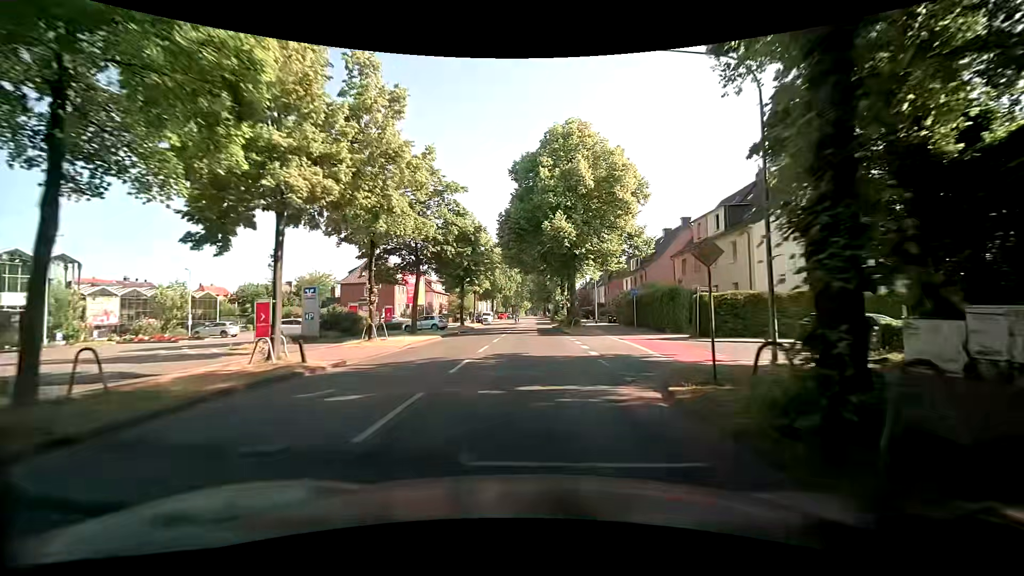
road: secondary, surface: asphalt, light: Day
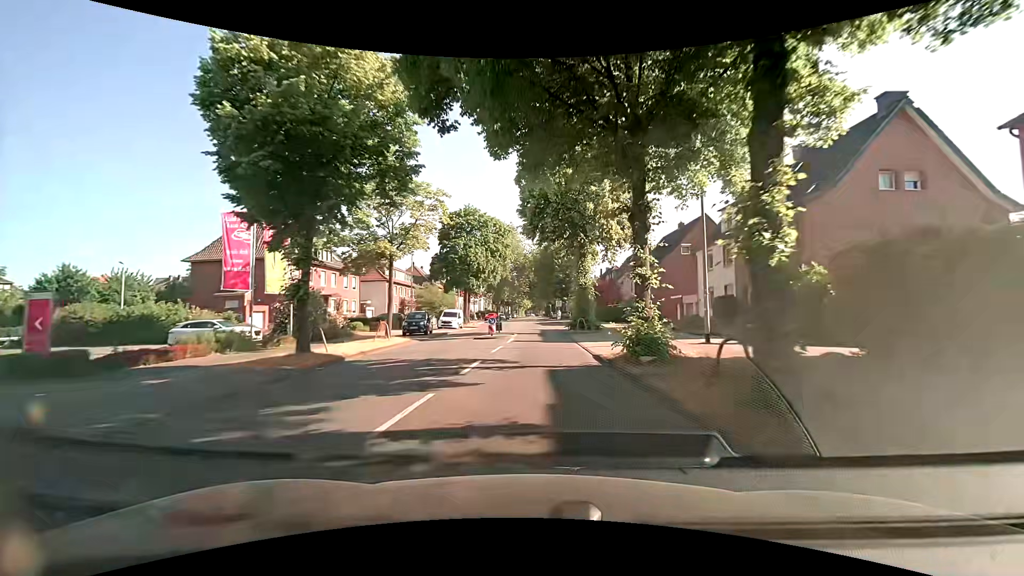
(0.0, +36.6) m; 0°
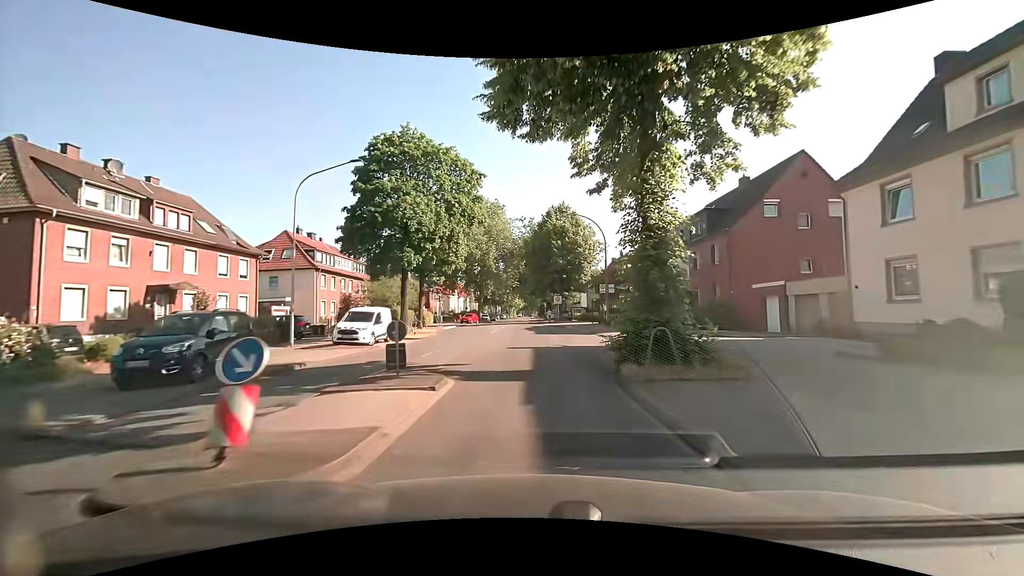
(+0.3, +22.4) m; +1°
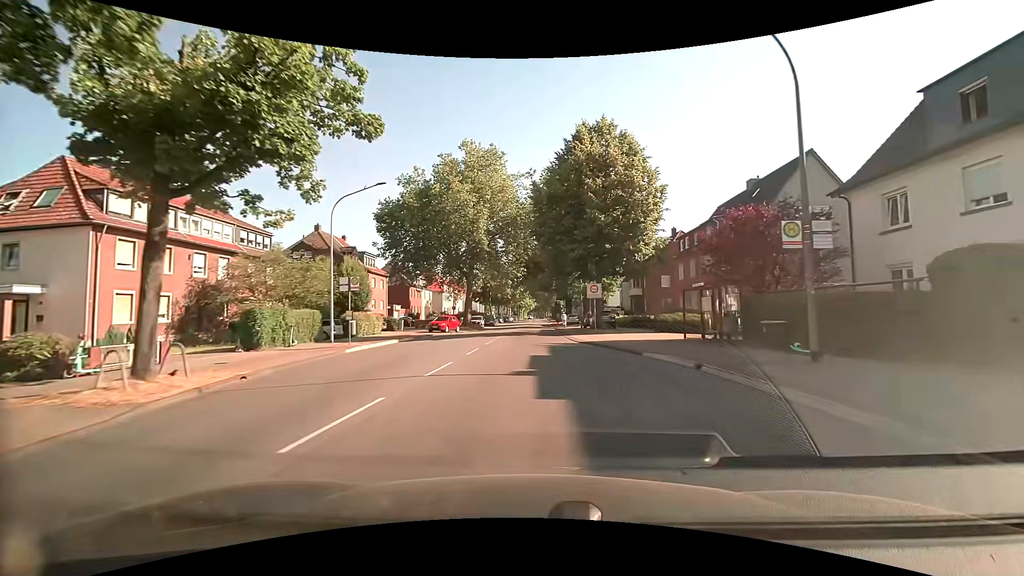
(-0.3, +29.3) m; -1°
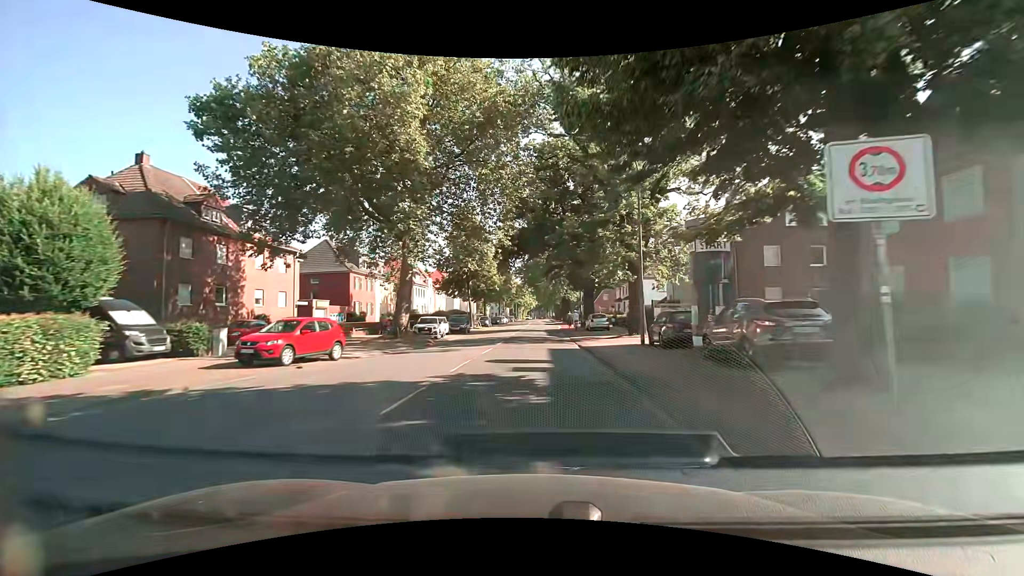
(-0.3, +29.1) m; -1°
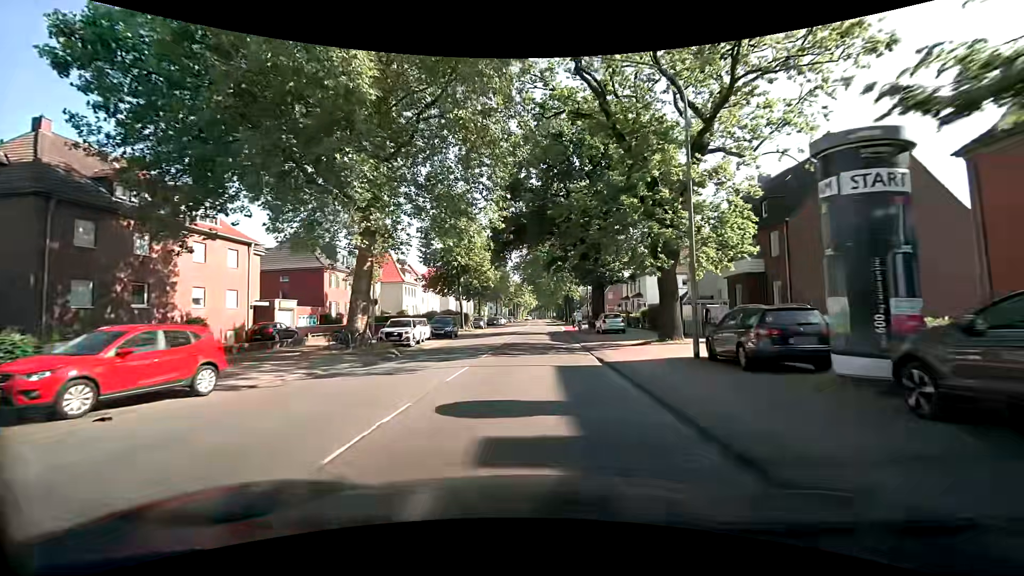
(0.0, +7.4) m; 0°
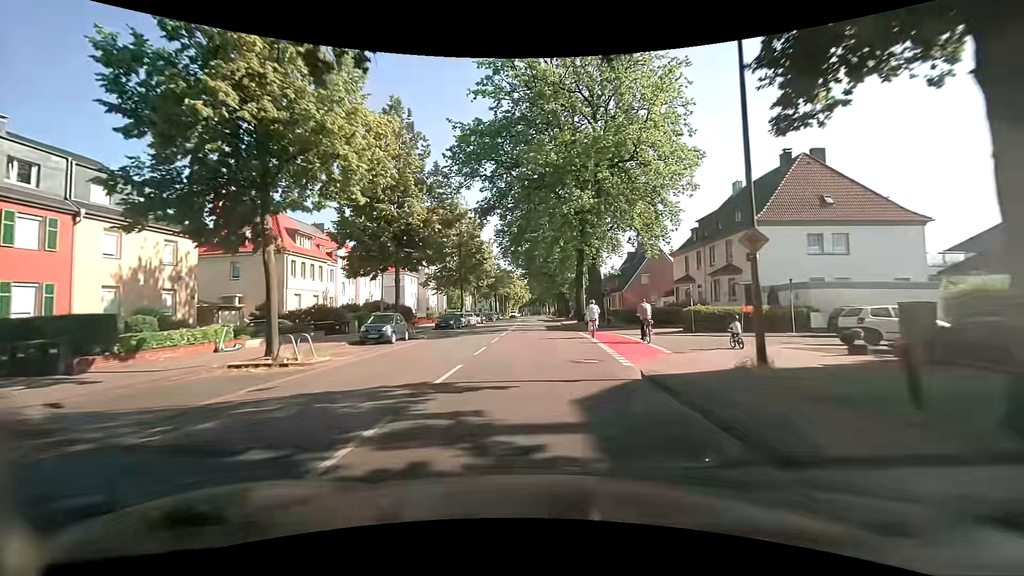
(+0.7, +37.4) m; +1°
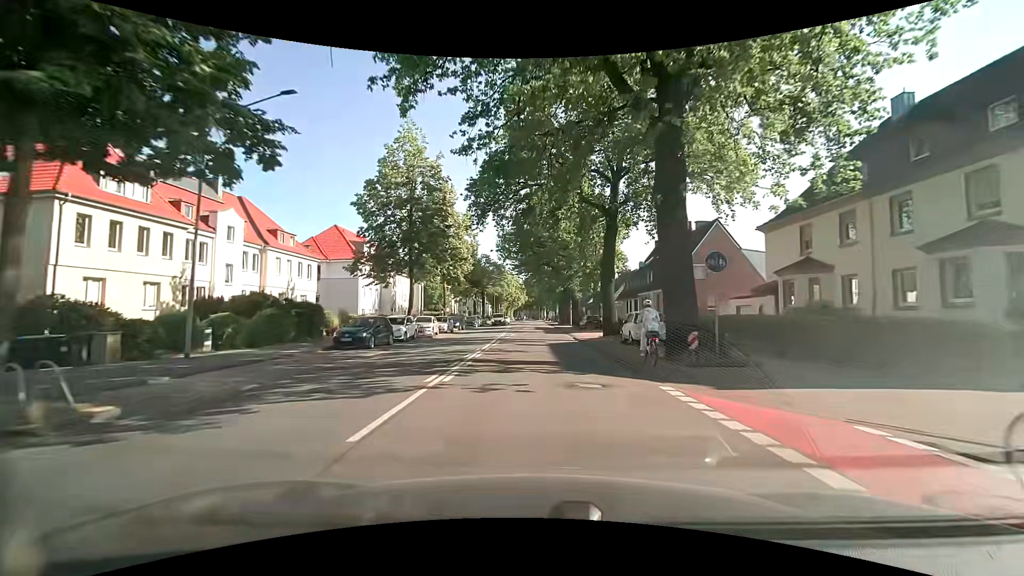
(+0.2, +22.0) m; +1°
(0, +10) (0, +20) (0, +30) (+1, +40) (+1, +50) (+1, +60) (+1, +70) (+1, +80) (+1, +90) (+1, +100) m
